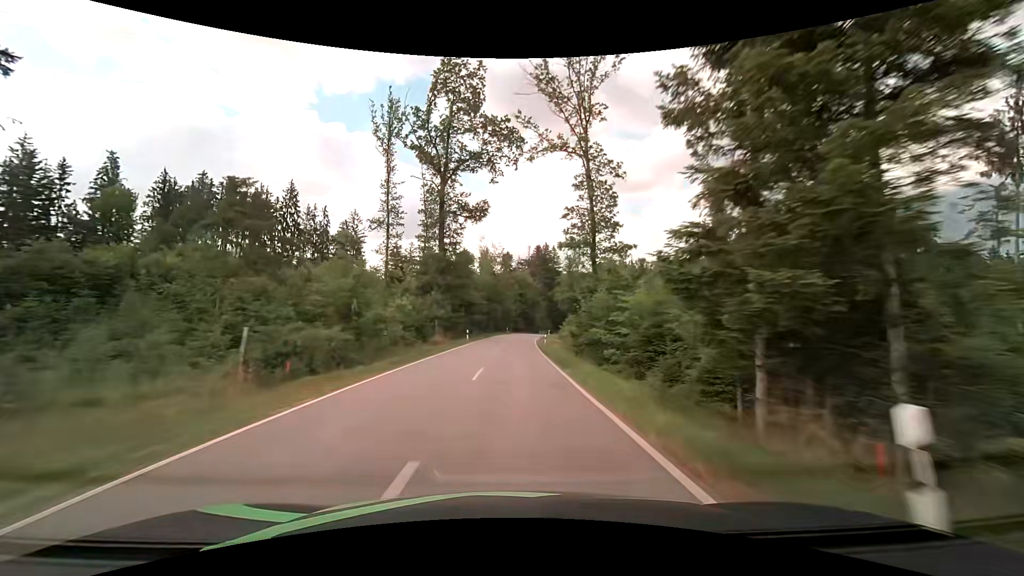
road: tertiary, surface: asphalt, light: Day
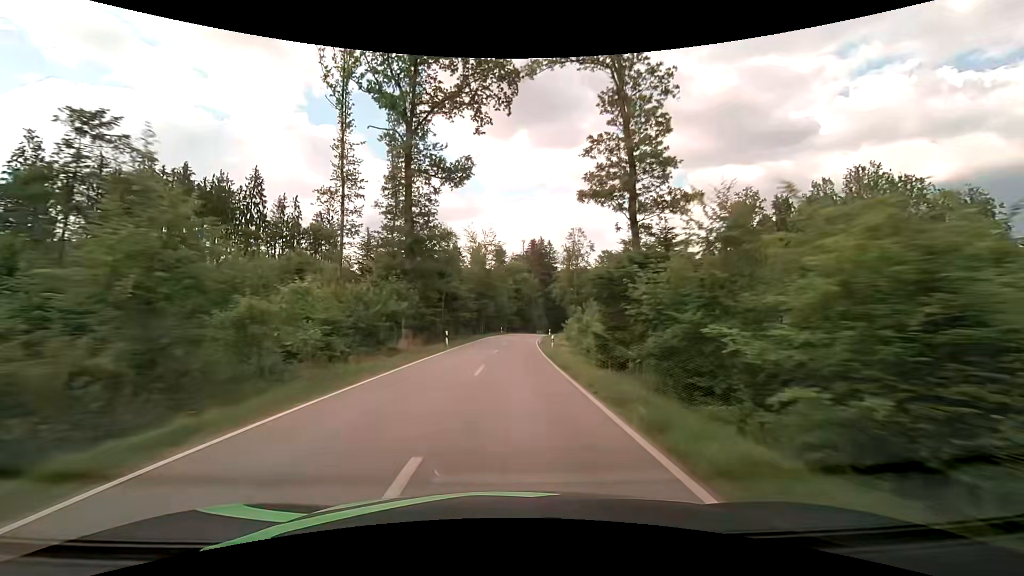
(+0.1, +11.6) m; +1°
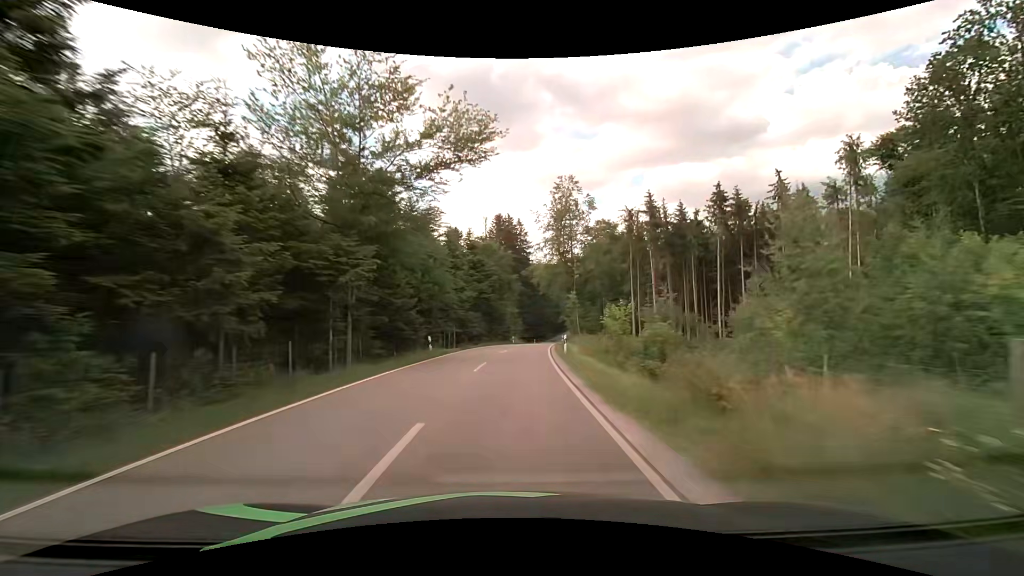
(+1.4, +46.5) m; +4°
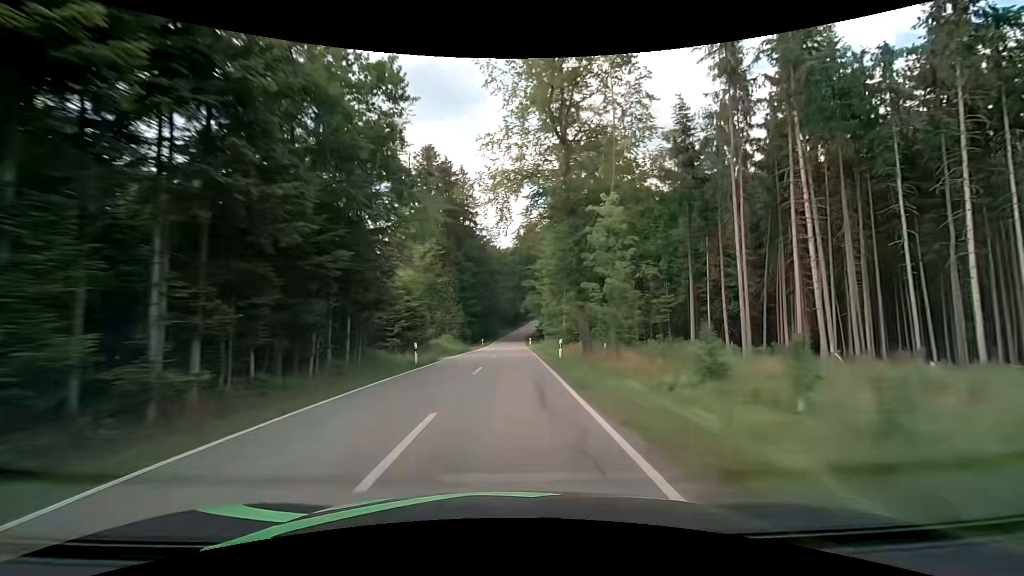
(+2.6, +46.7) m; +6°
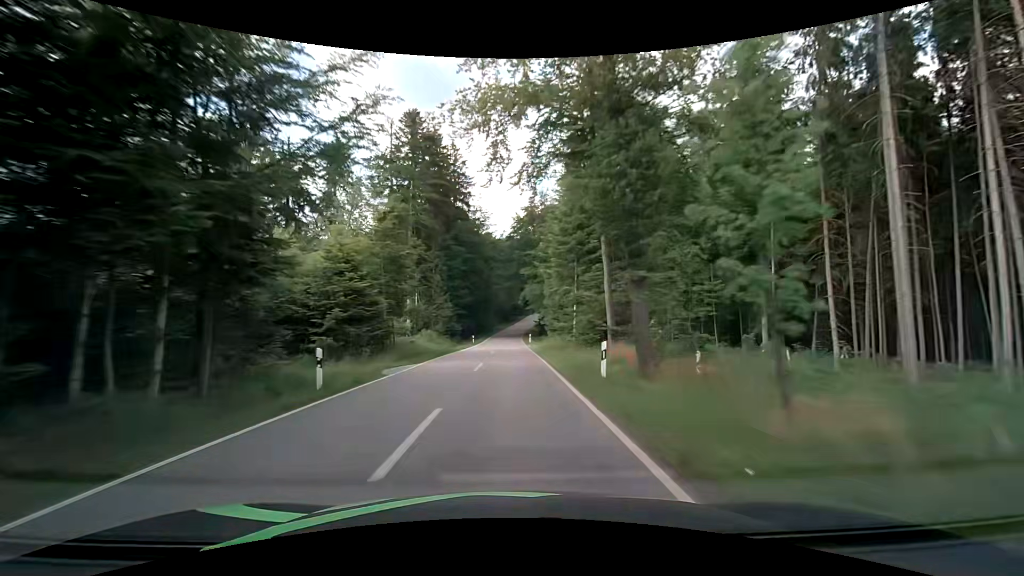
(+0.1, +11.8) m; 0°
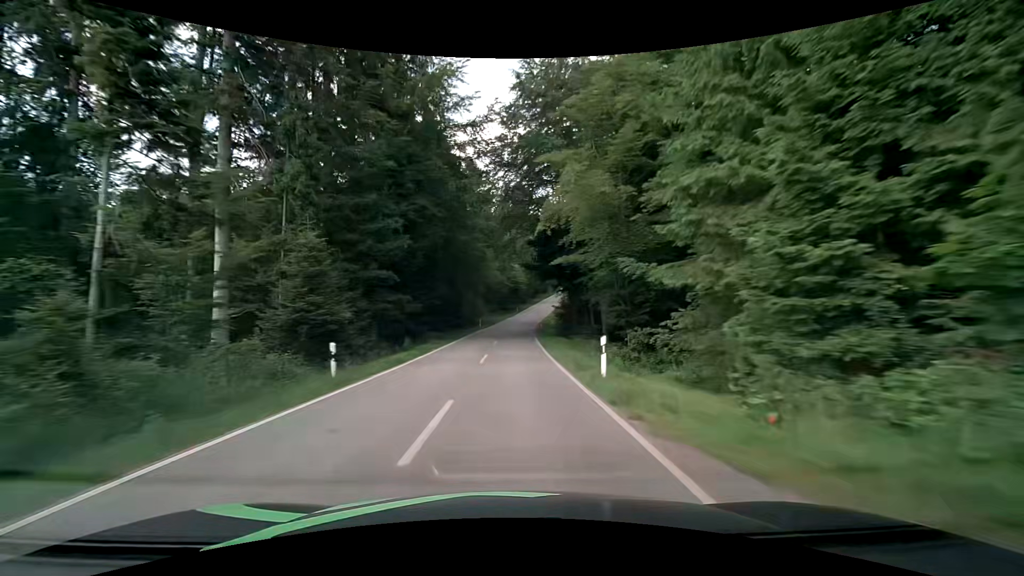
(+0.3, +47.9) m; 0°
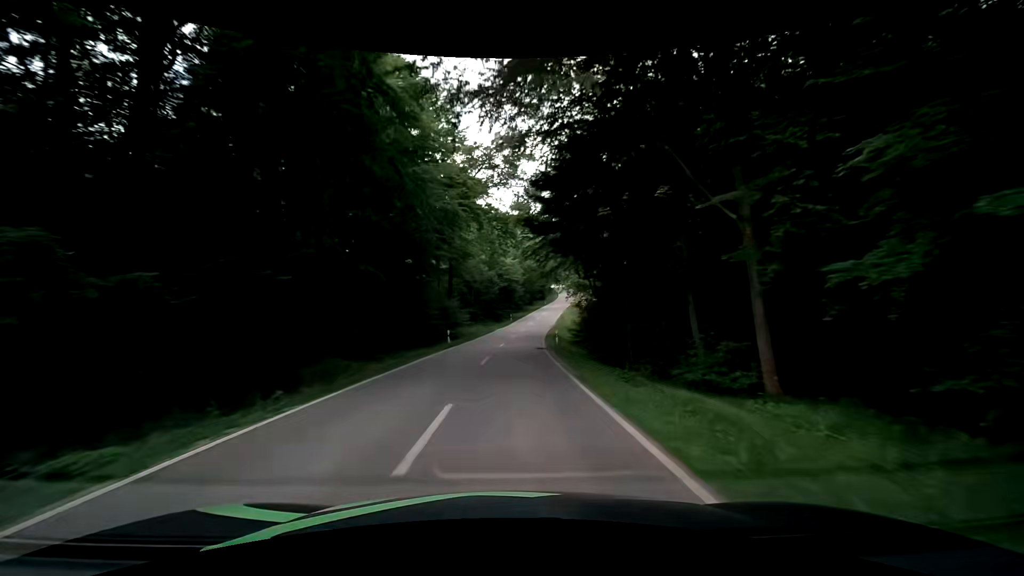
(+0.2, +24.3) m; +1°
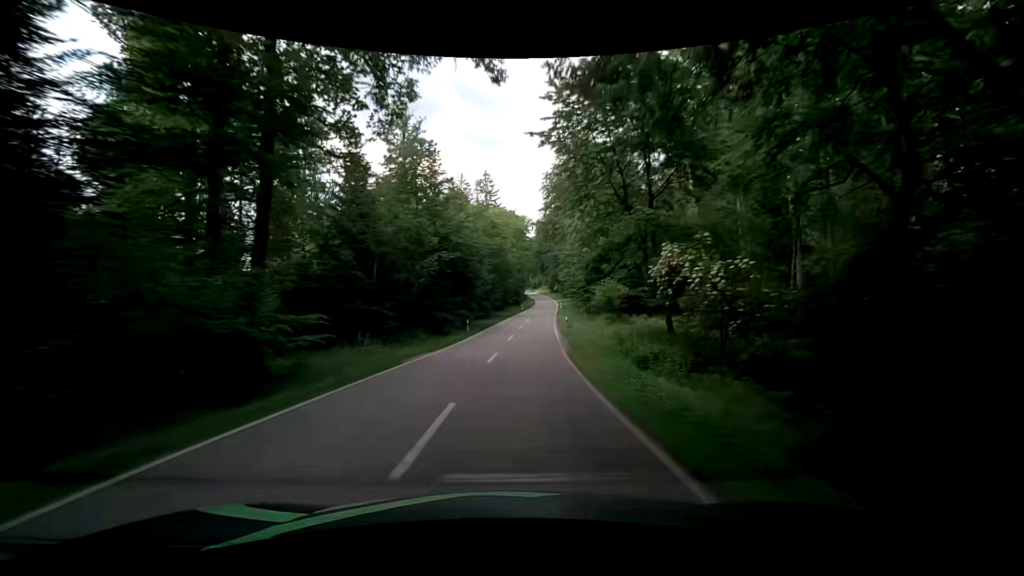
(+0.8, +36.2) m; +3°
(0, +10) (+1, +20) (+1, +30) (+2, +40) (+3, +50) (+4, +60) (+5, +70) (+6, +80) (+7, +90) (+8, +100) m
